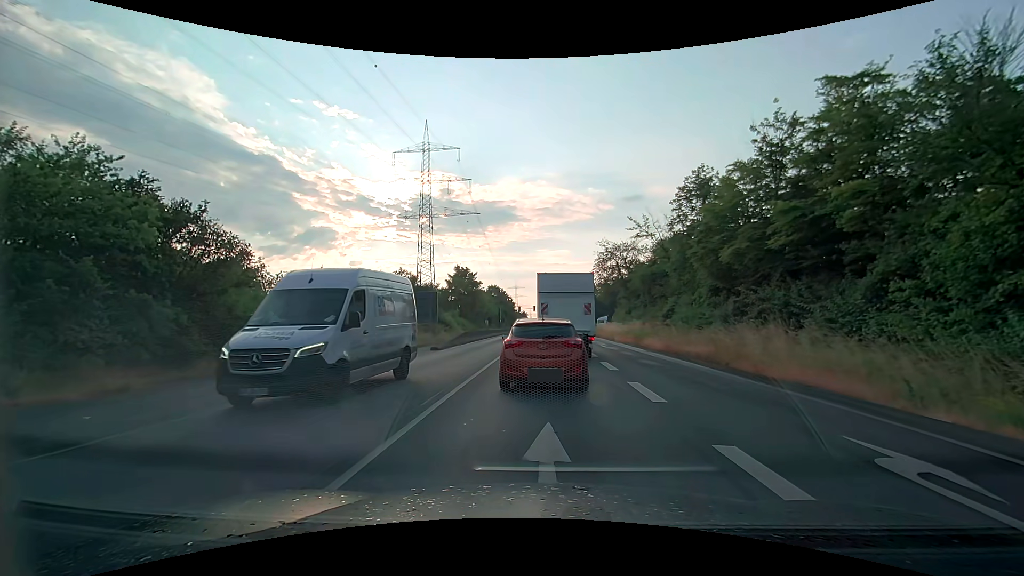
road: secondary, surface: asphalt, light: Day
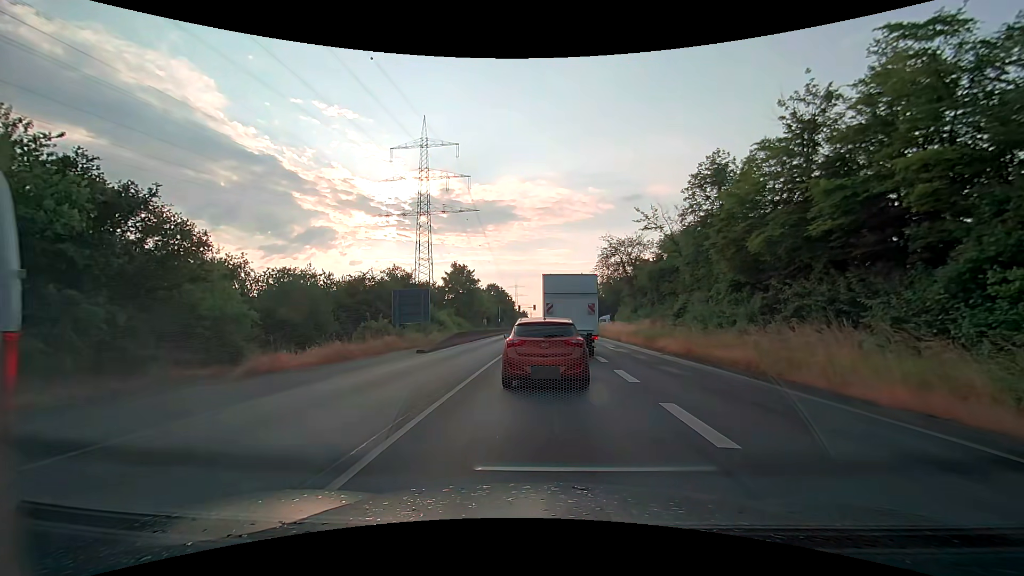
(0.0, +3.3) m; 0°
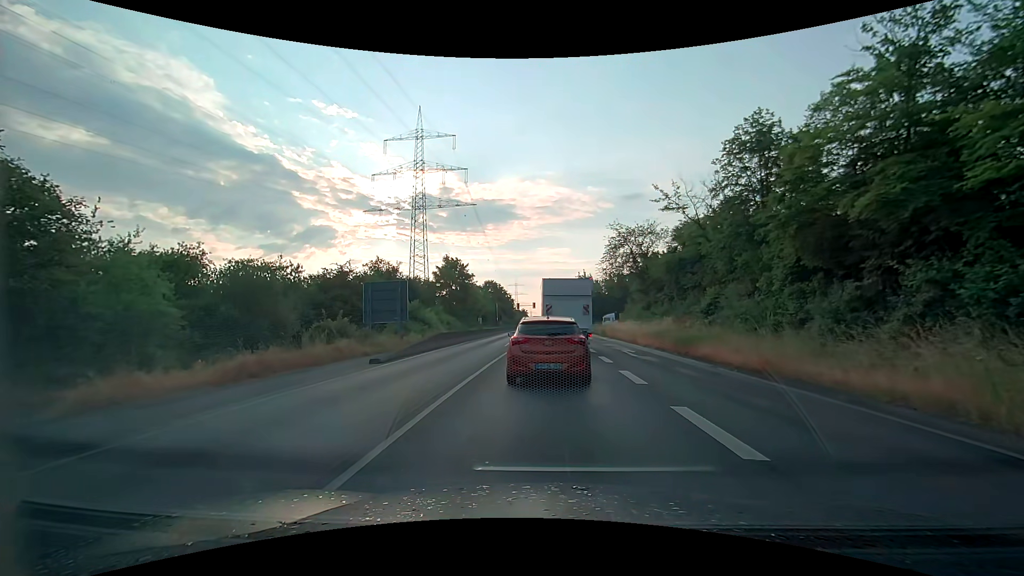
(0.0, +6.6) m; 0°
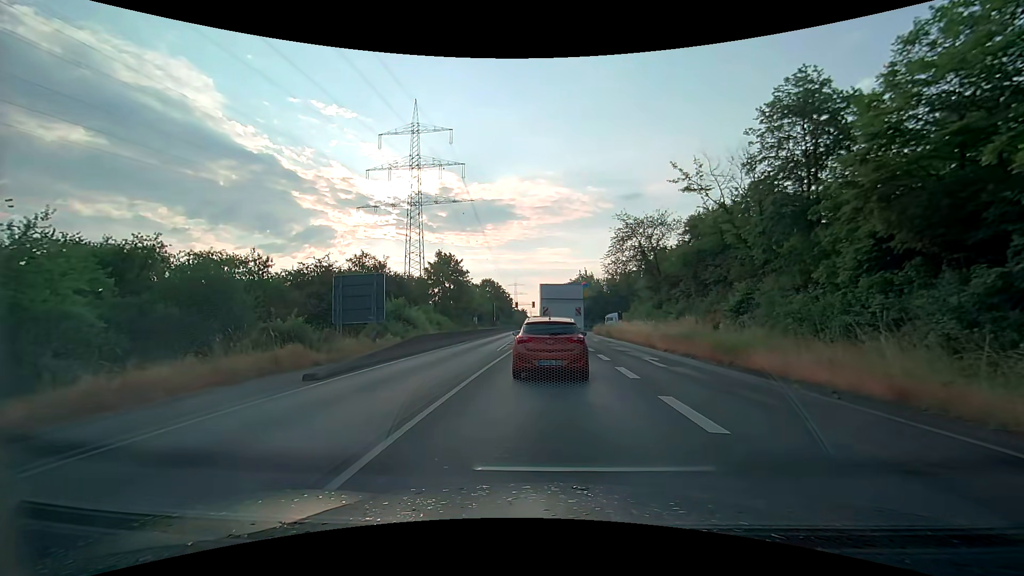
(0.0, +4.9) m; 0°
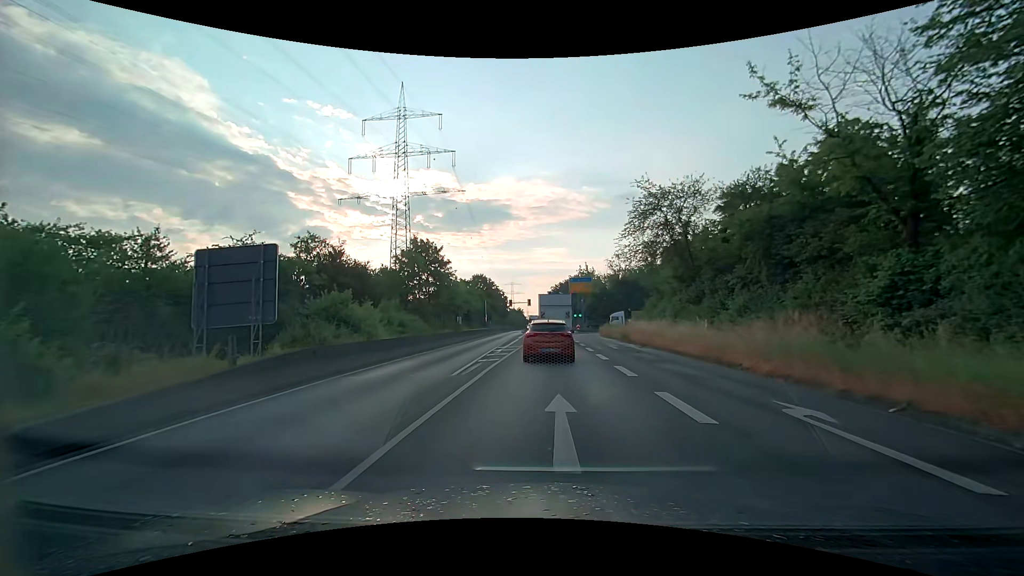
(+0.1, +11.5) m; 0°
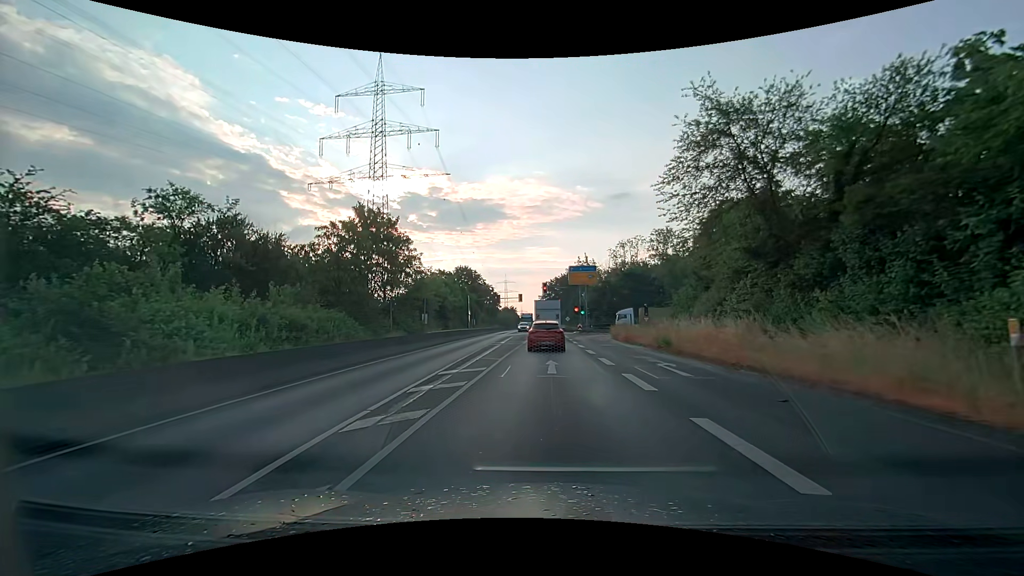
(+0.1, +15.0) m; 0°
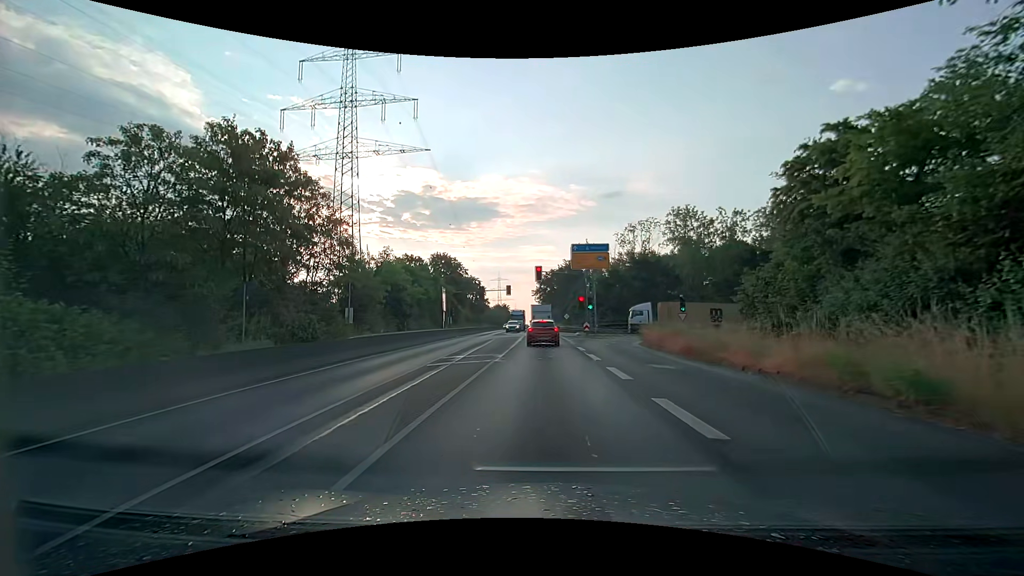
(+0.2, +16.3) m; +1°
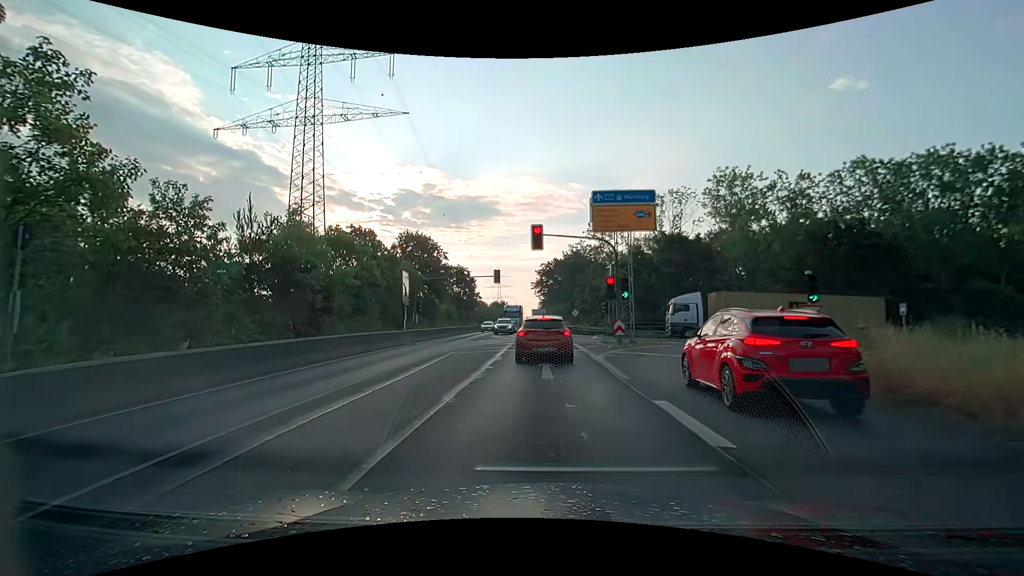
(0.0, +18.1) m; -1°
(0, +10) (0, +20) (0, +30) (0, +40) (0, +50) (0, +60) (0, +70) (0, +80) (0, +90) (0, +100) m
